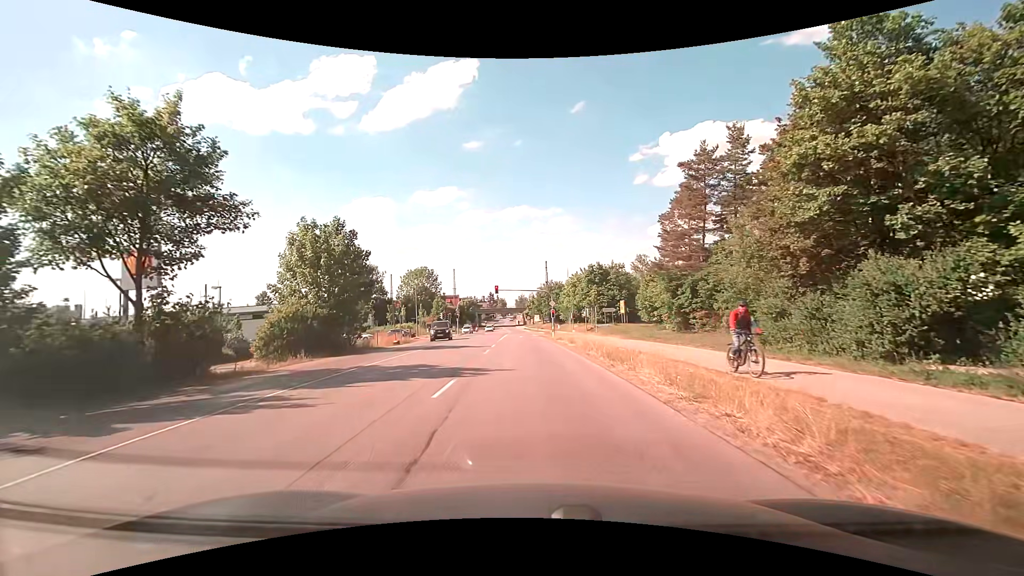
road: secondary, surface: asphalt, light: Day
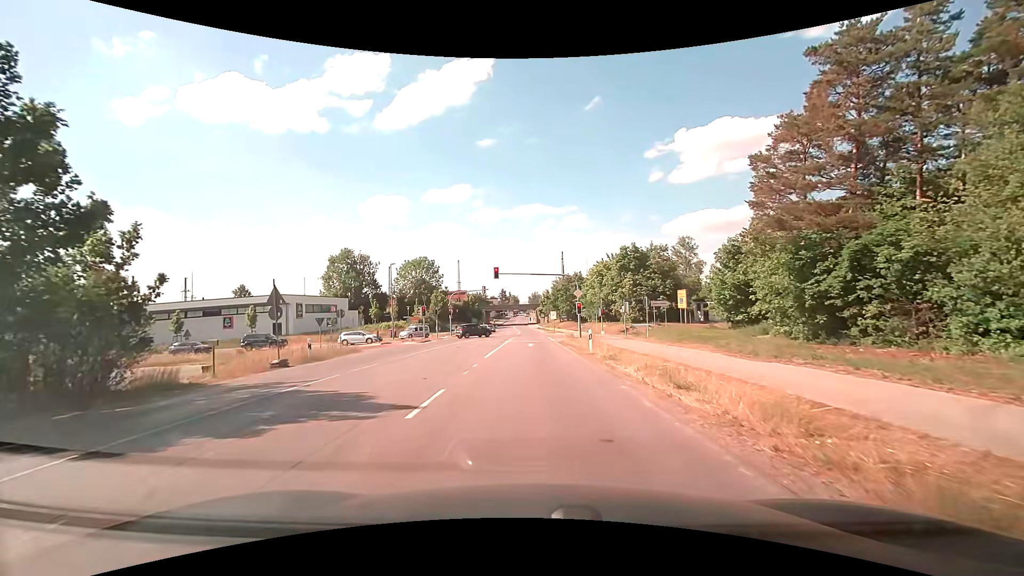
(-0.2, +19.7) m; -1°
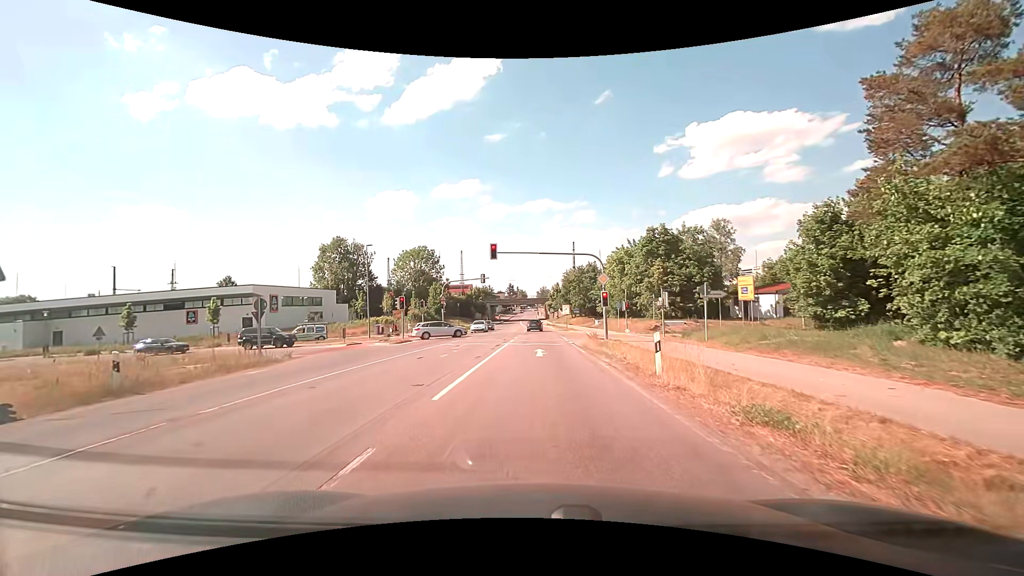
(-0.1, +10.9) m; -1°
(0, +10) (0, +20) (0, +30) (0, +40) (0, +50) (0, +60) (0, +70) (0, +80) (0, +90) (0, +100) m
